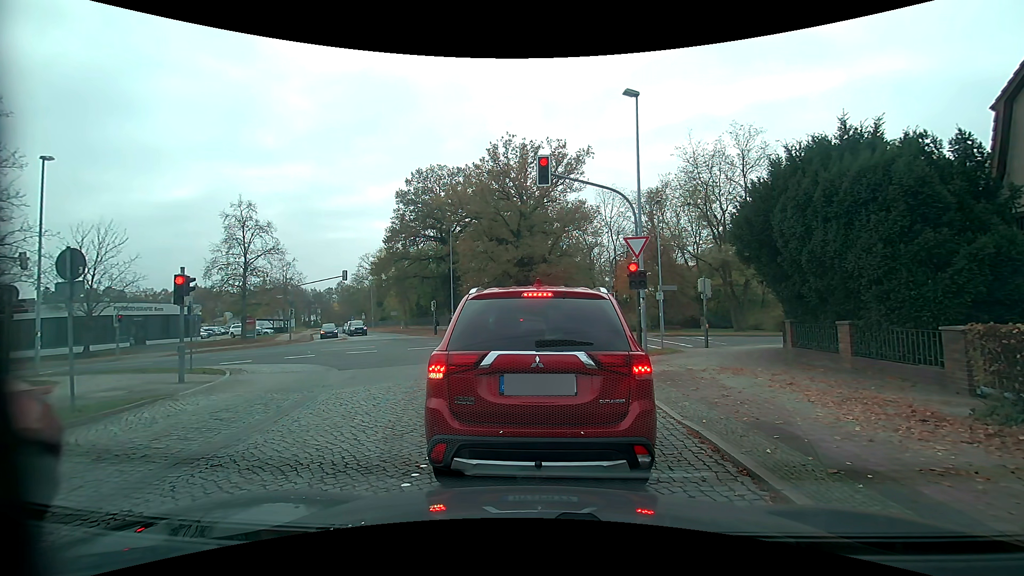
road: residential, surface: sett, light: Day
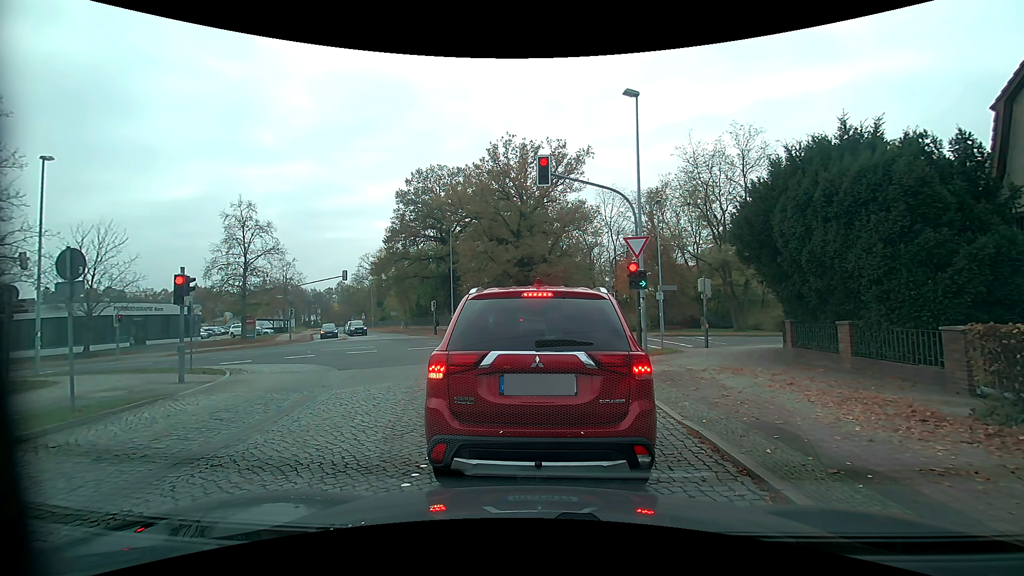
(0.0, 0.0) m; 0°
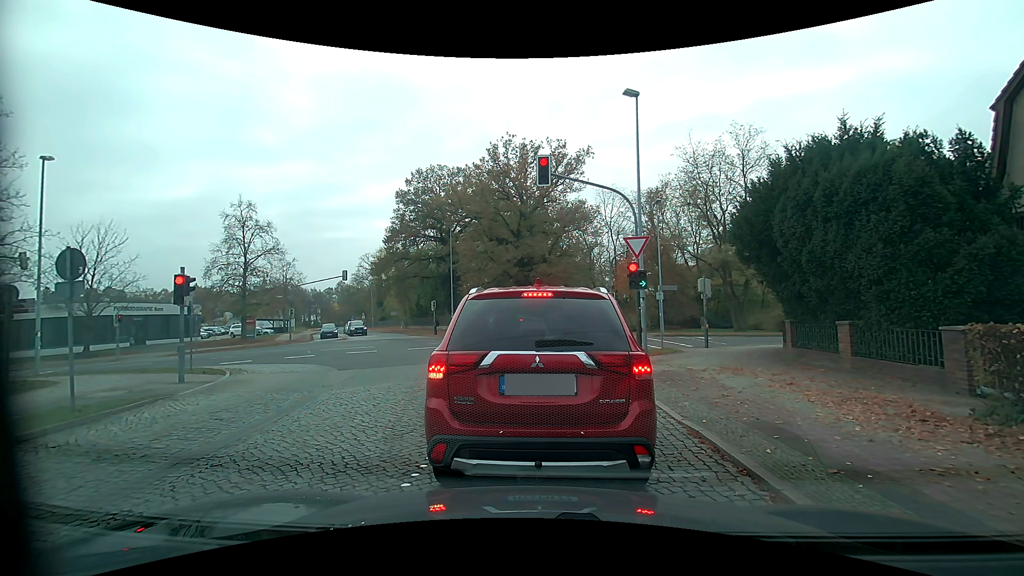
(0.0, 0.0) m; 0°
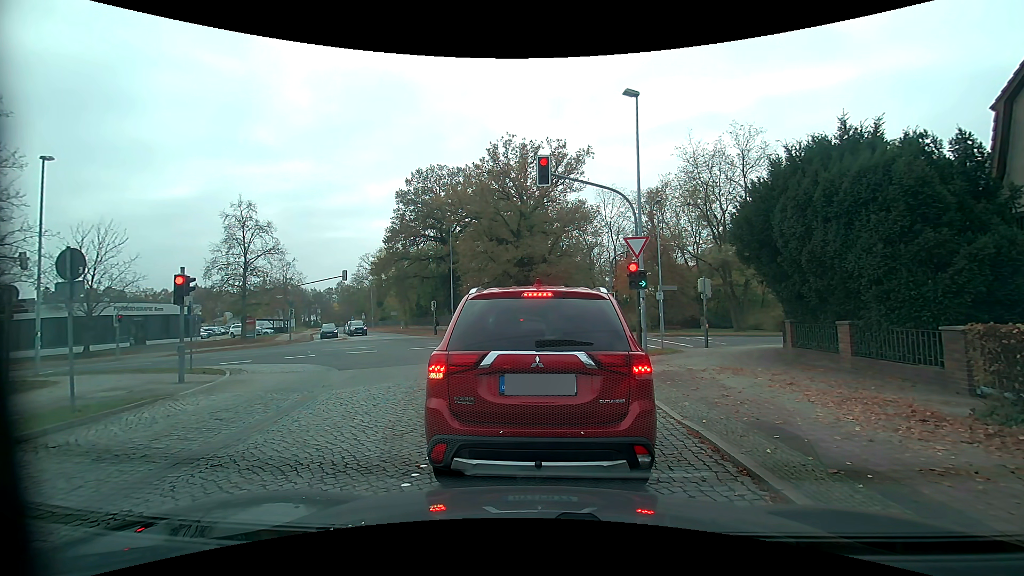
(0.0, 0.0) m; 0°
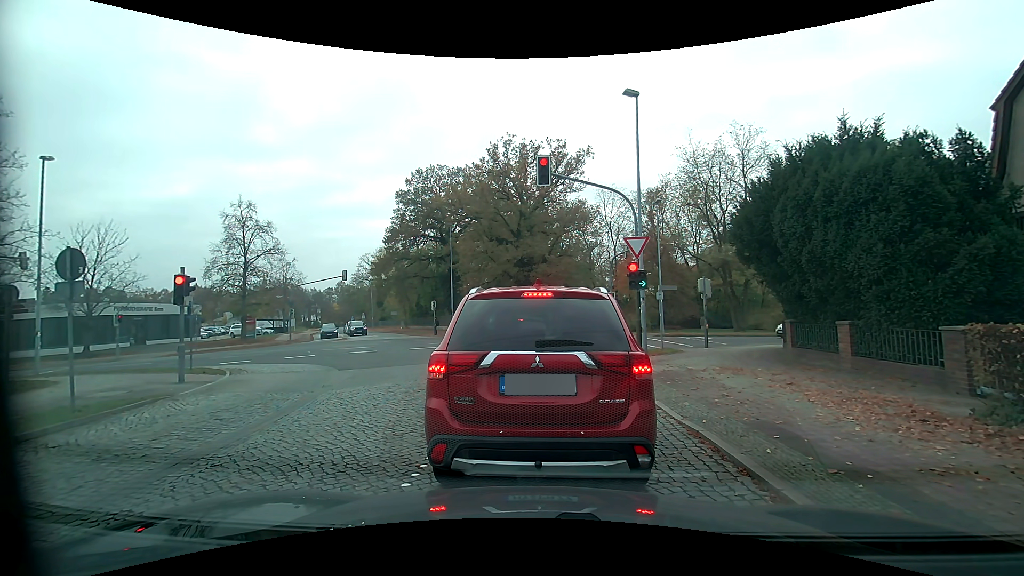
(0.0, 0.0) m; 0°
